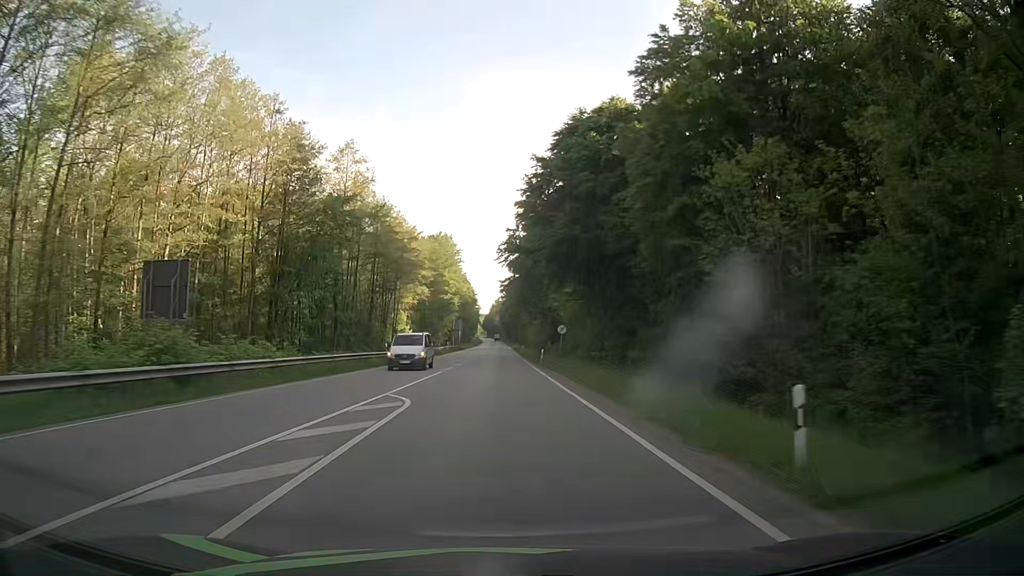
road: secondary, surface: asphalt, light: Day
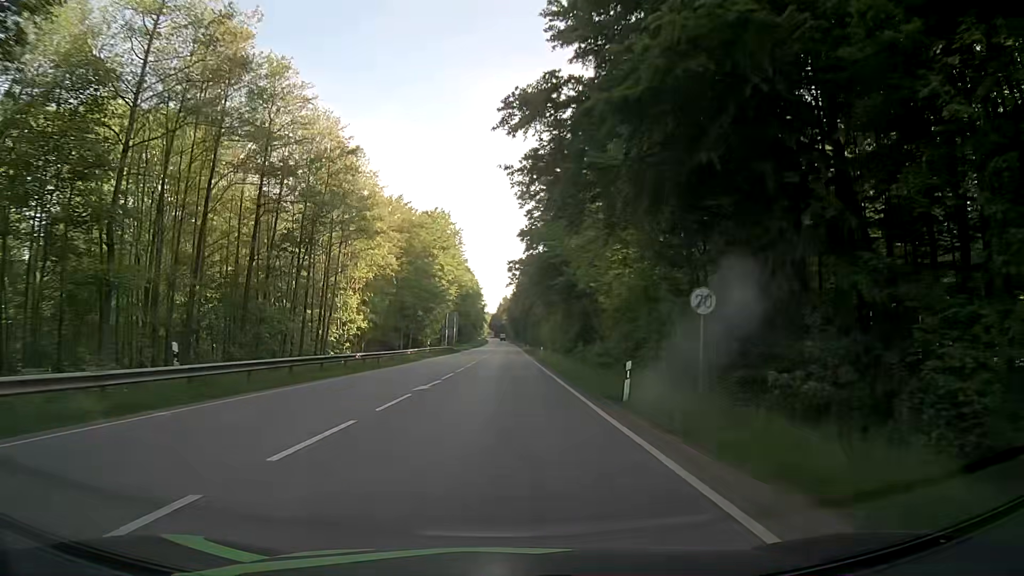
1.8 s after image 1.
(-0.2, +32.3) m; 0°
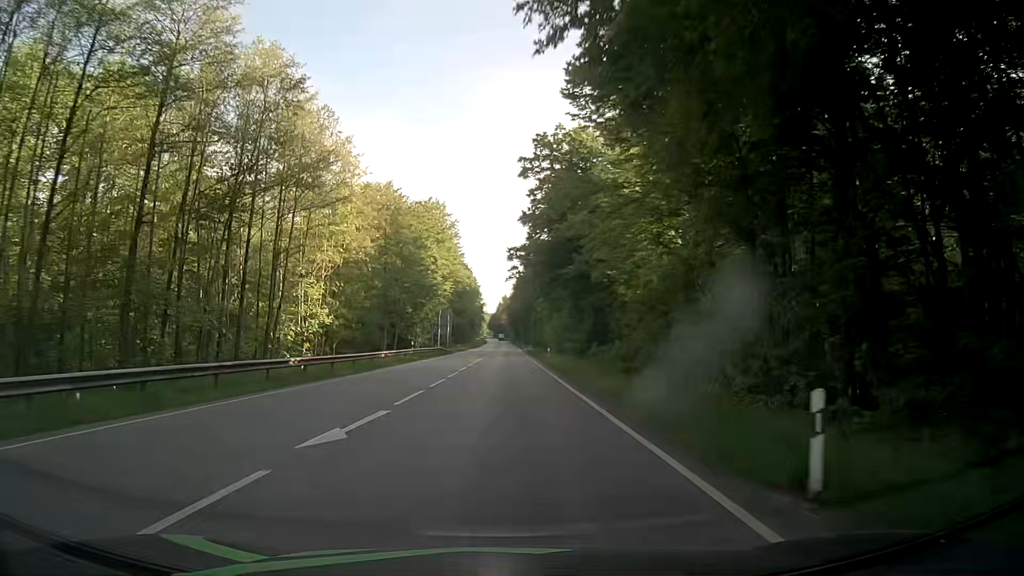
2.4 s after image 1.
(0.0, +10.7) m; 0°
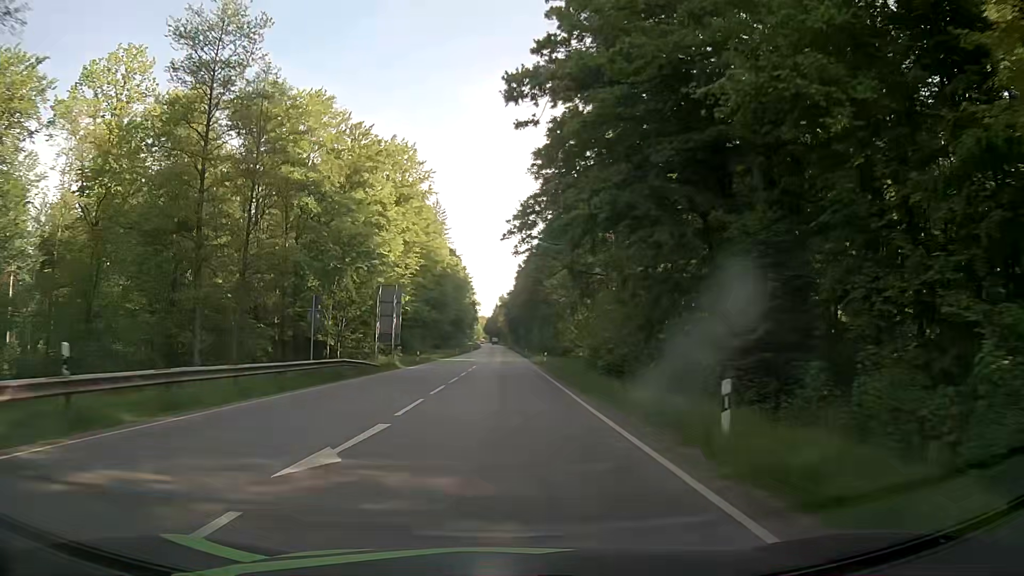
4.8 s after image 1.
(+0.3, +43.6) m; +1°
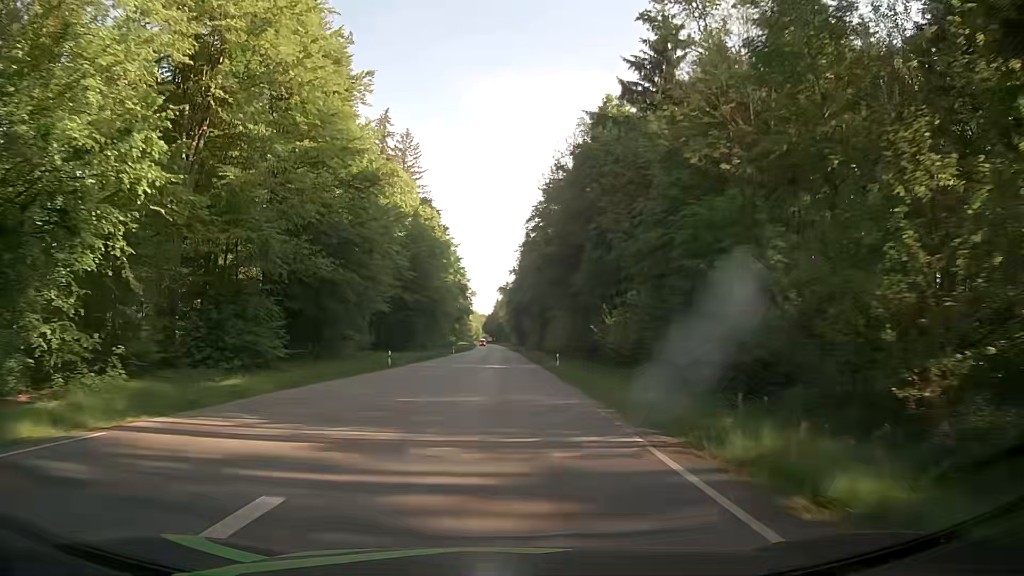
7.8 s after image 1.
(-0.1, +60.2) m; 0°
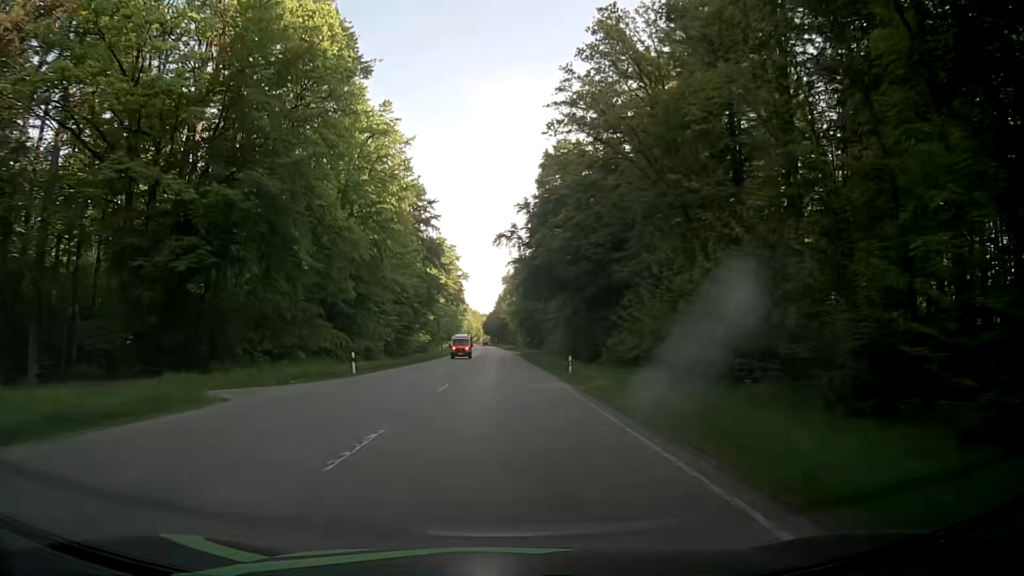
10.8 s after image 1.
(0.0, +67.0) m; -1°
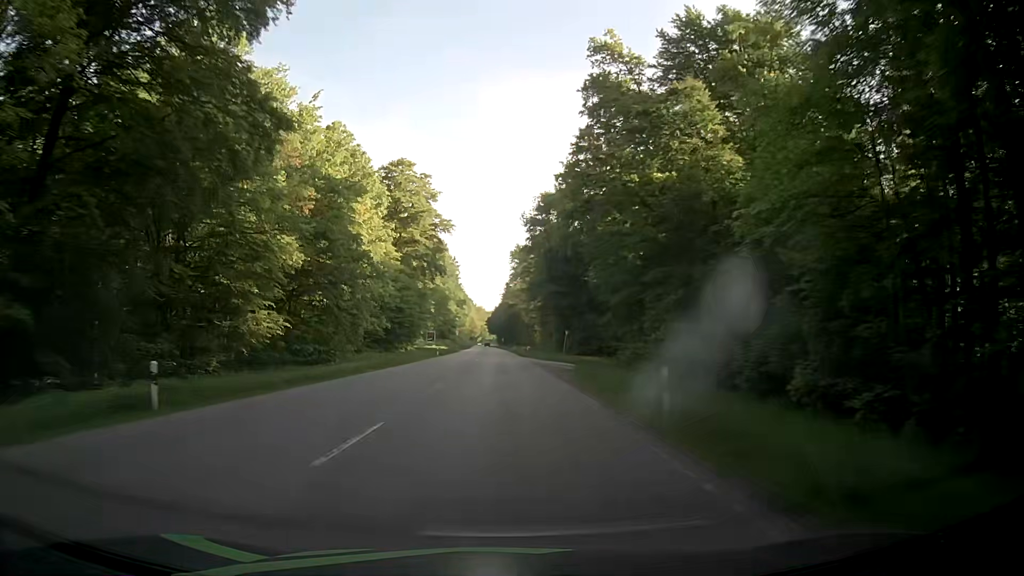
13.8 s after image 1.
(+0.2, +73.2) m; 0°
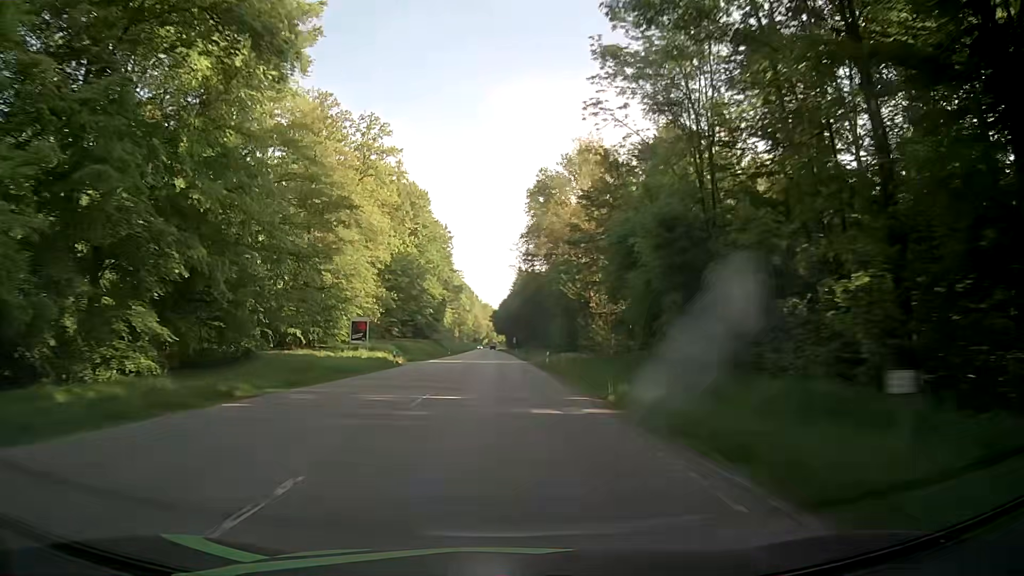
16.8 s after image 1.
(-0.9, +76.5) m; -1°
(0, +10) (0, +20) (0, +30) (0, +40) (-1, +50) (-1, +60) (-1, +70) (-1, +80) (-1, +90) (-2, +100) m
